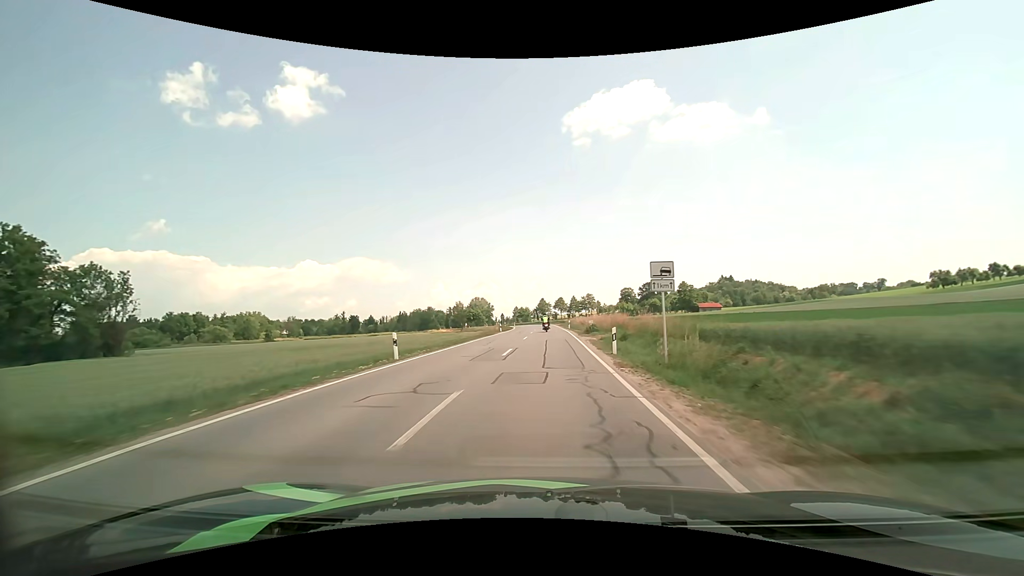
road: secondary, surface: asphalt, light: Day
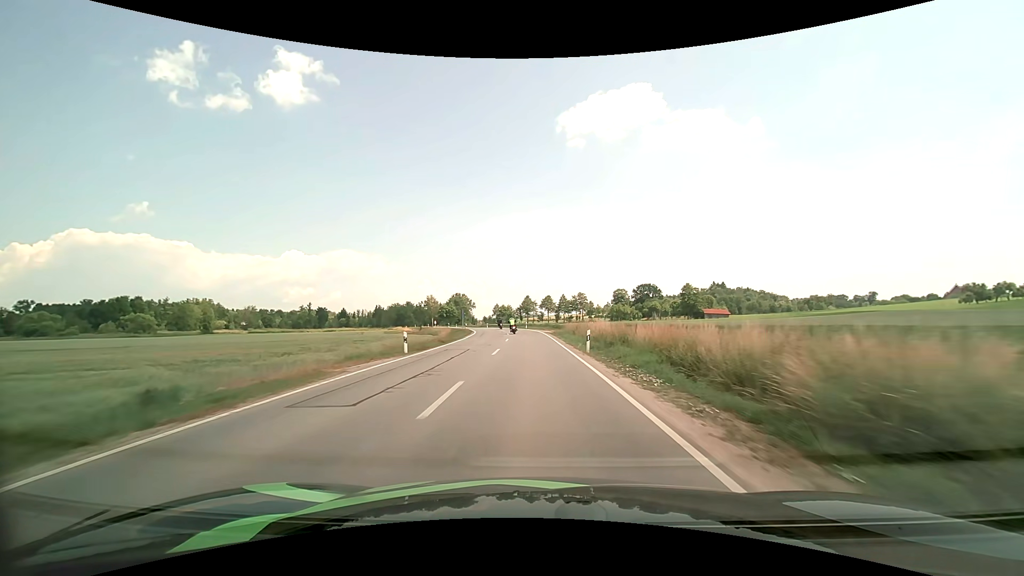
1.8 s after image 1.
(+0.6, +35.6) m; +2°
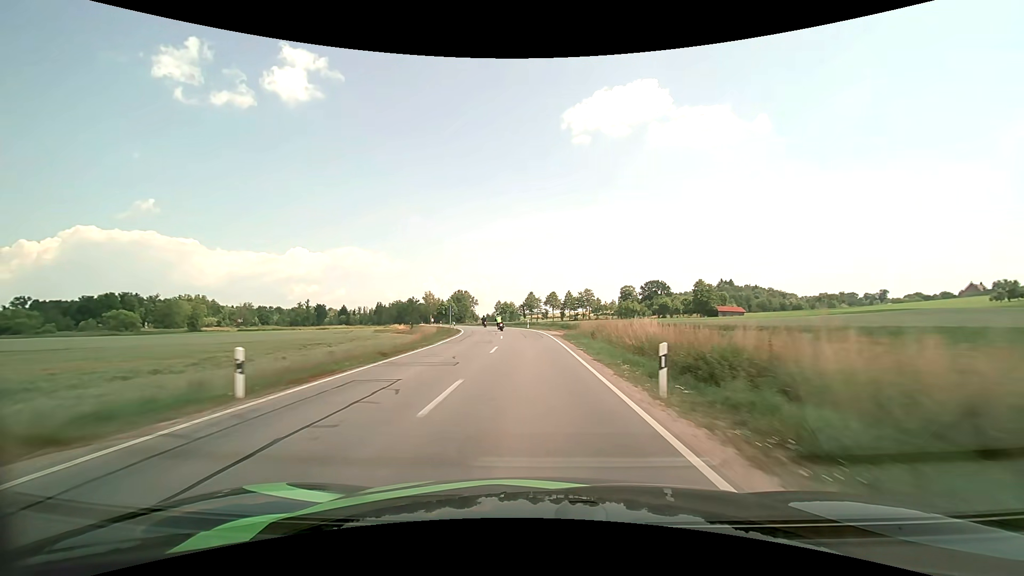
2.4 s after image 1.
(0.0, +12.2) m; 0°
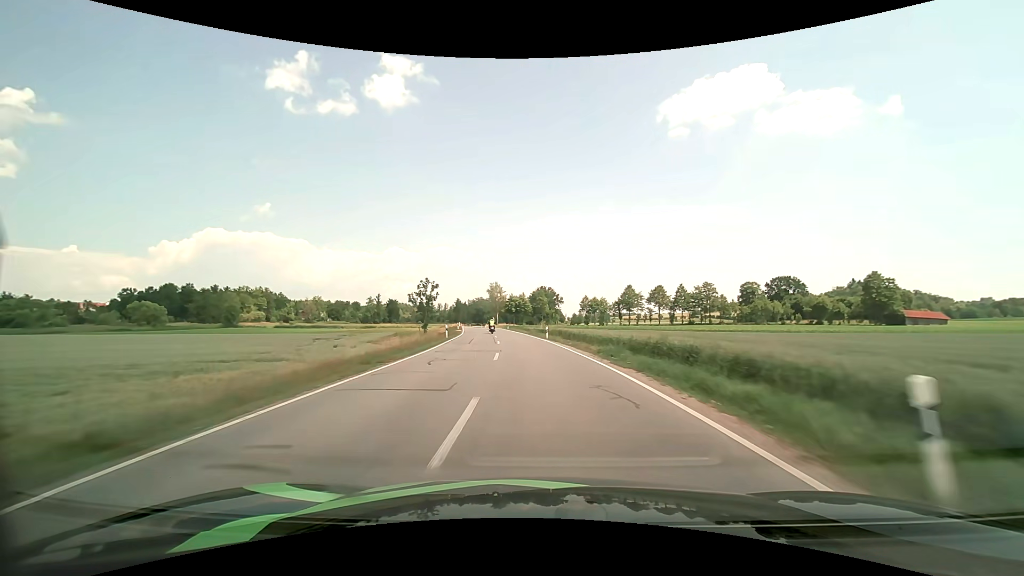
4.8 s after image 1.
(-3.2, +49.8) m; -10°
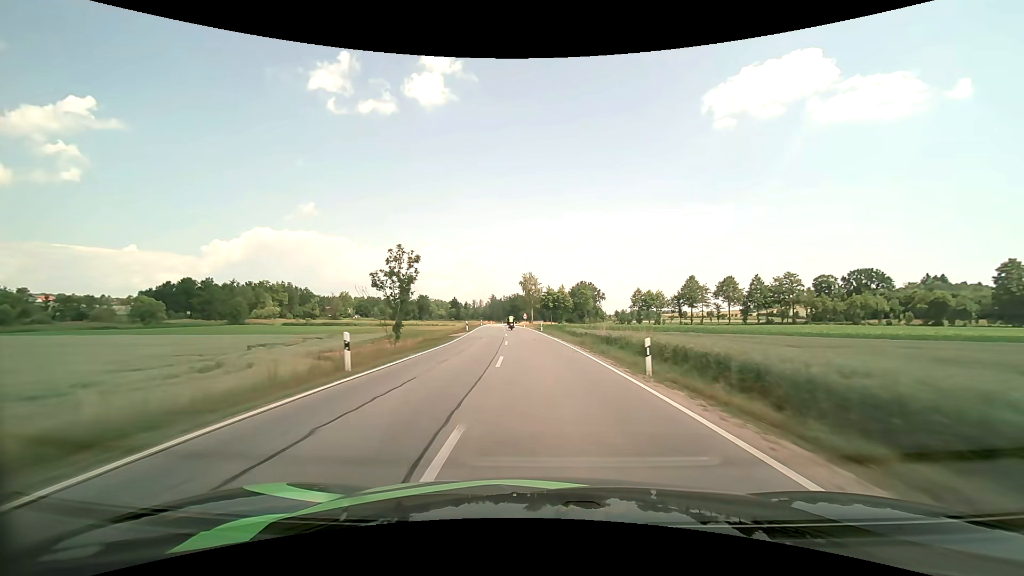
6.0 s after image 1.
(-1.2, +25.7) m; -4°
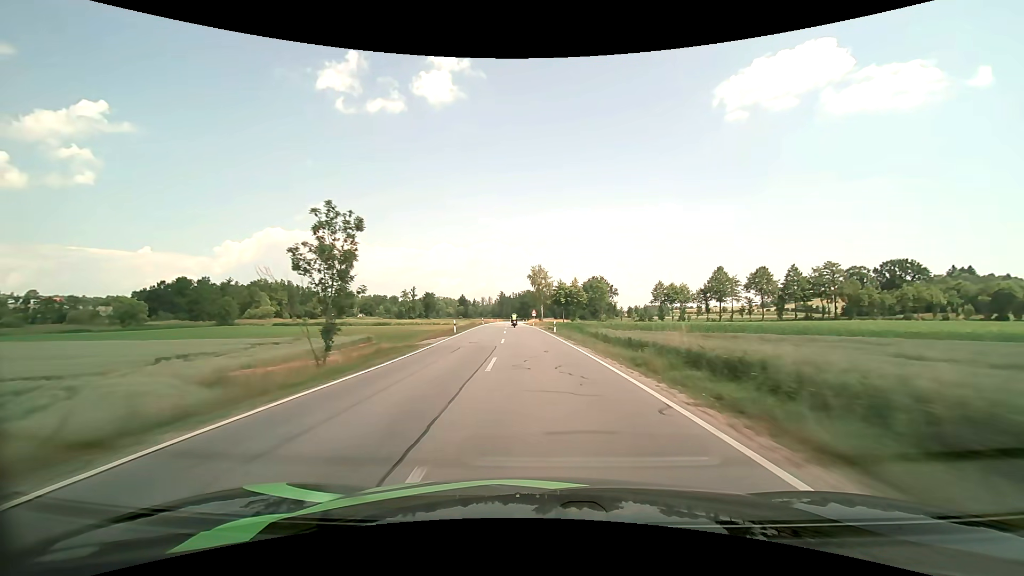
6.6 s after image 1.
(-0.1, +13.1) m; -1°
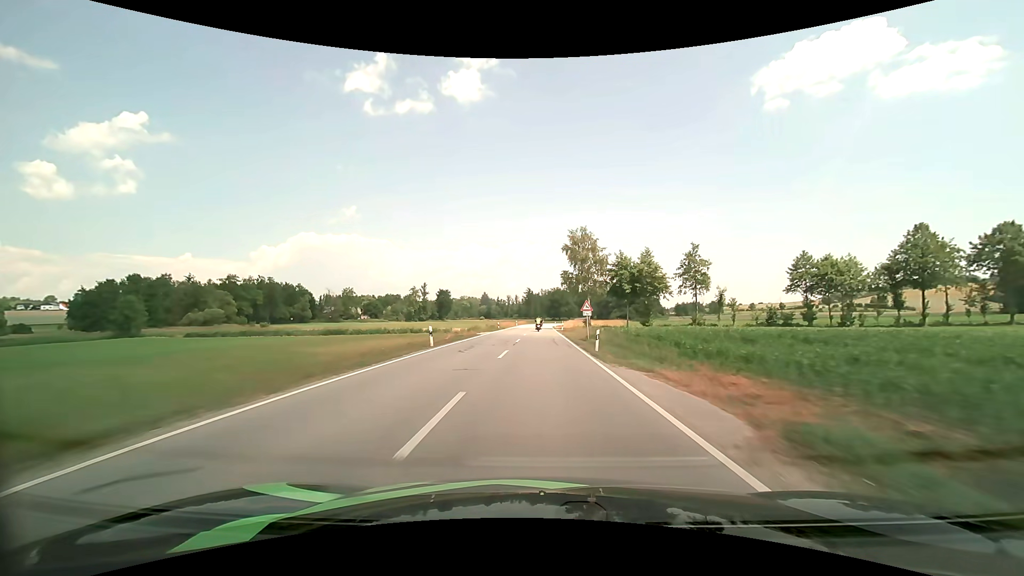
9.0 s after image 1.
(-2.2, +53.7) m; -3°
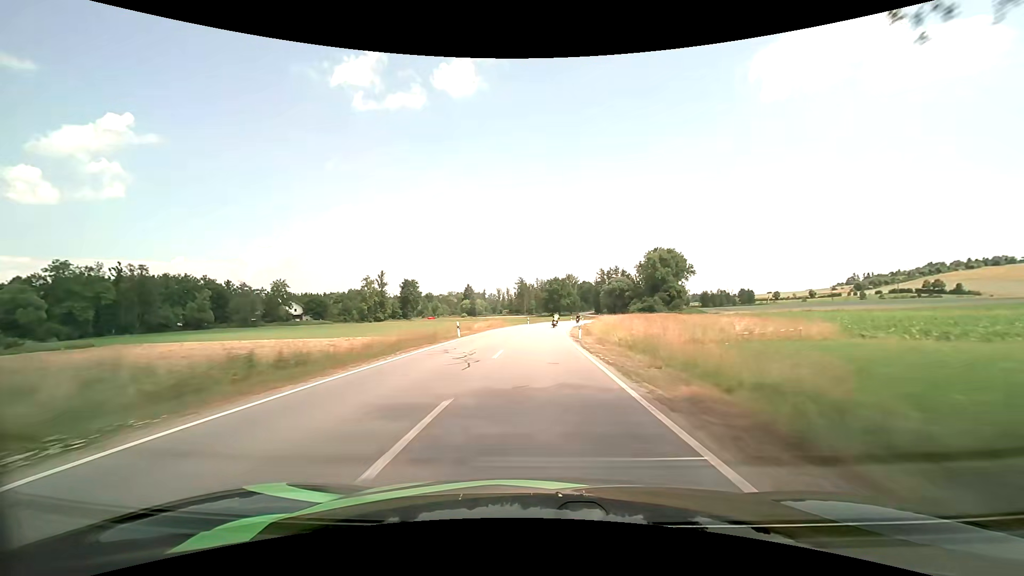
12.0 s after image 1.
(+0.3, +70.3) m; 0°
(0, +10) (0, +20) (0, +30) (+1, +40) (+1, +50) (+2, +60) (+3, +70) (+5, +80) (+7, +89) (+9, +99) m
